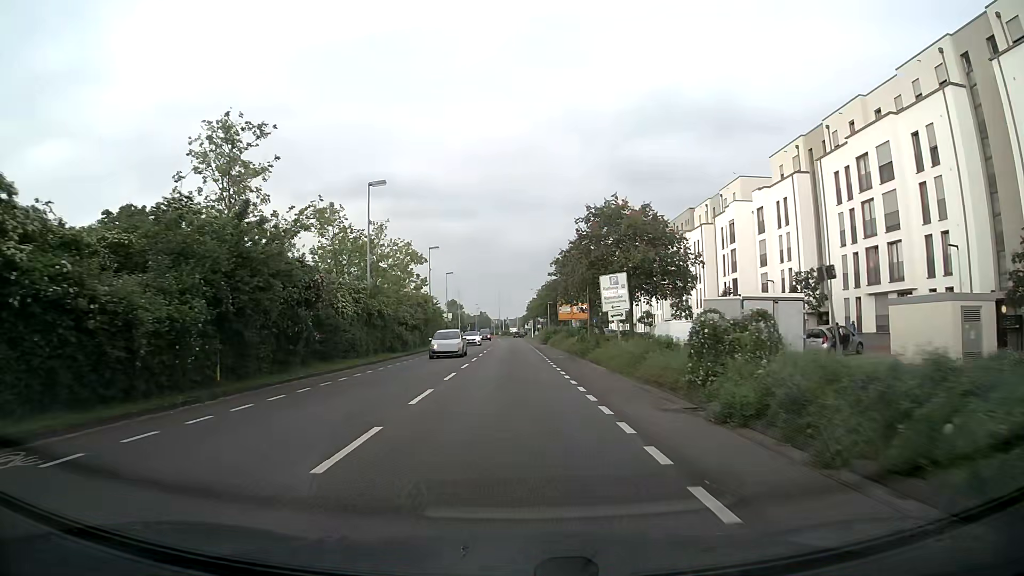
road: secondary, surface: asphalt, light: Day
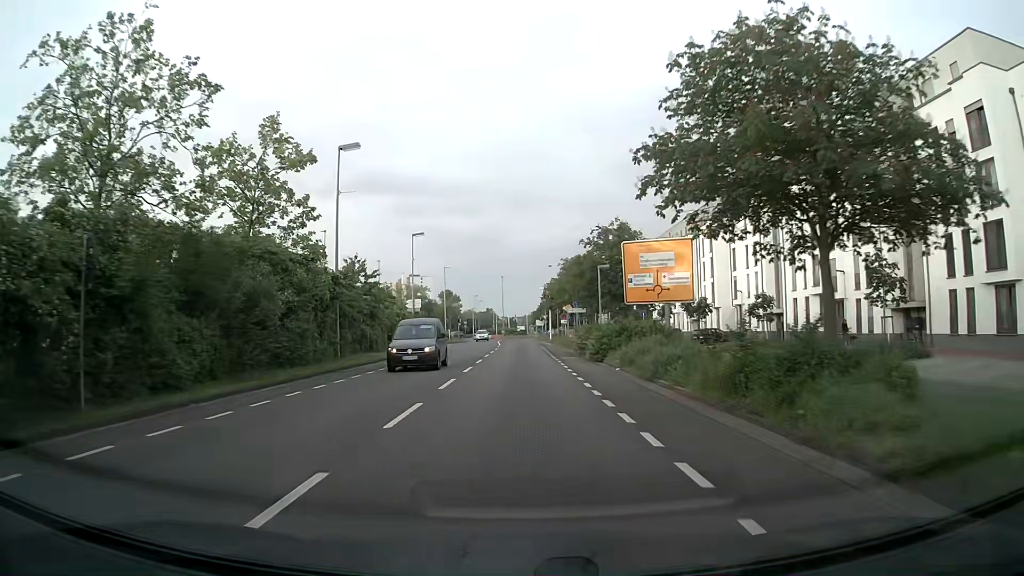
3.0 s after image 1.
(-0.4, +39.5) m; -1°
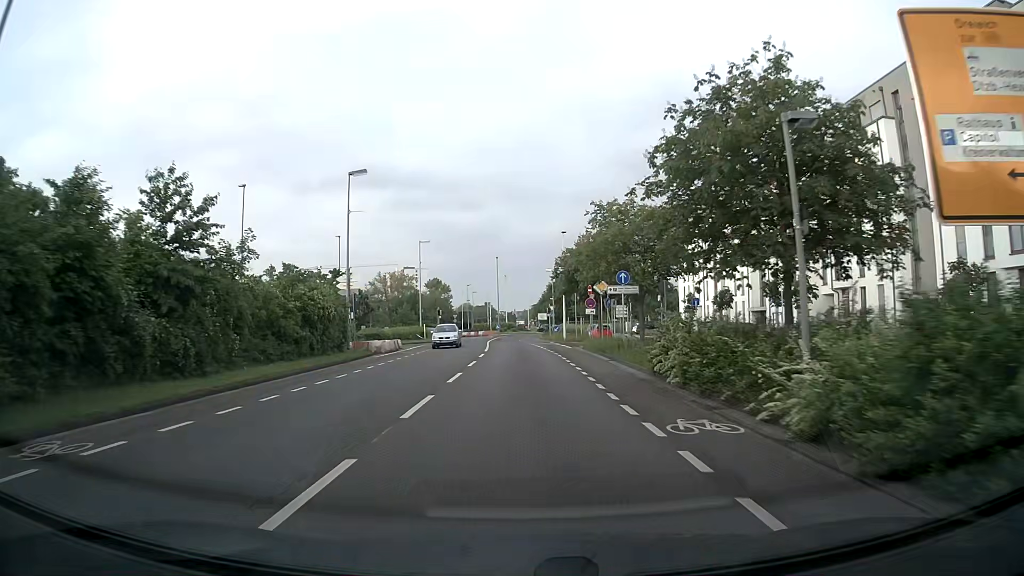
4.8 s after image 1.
(+0.1, +23.8) m; 0°
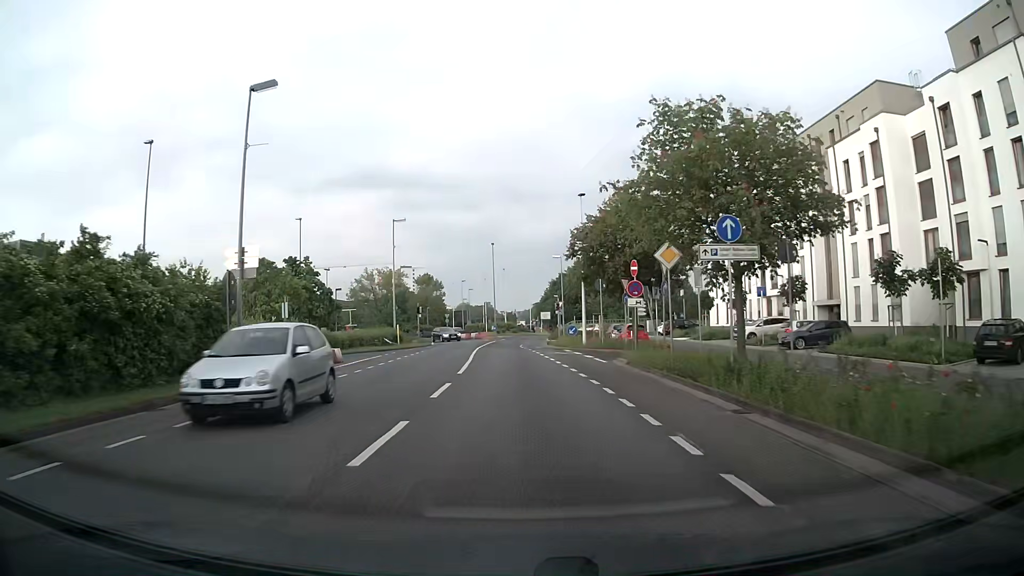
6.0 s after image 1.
(0.0, +15.2) m; 0°
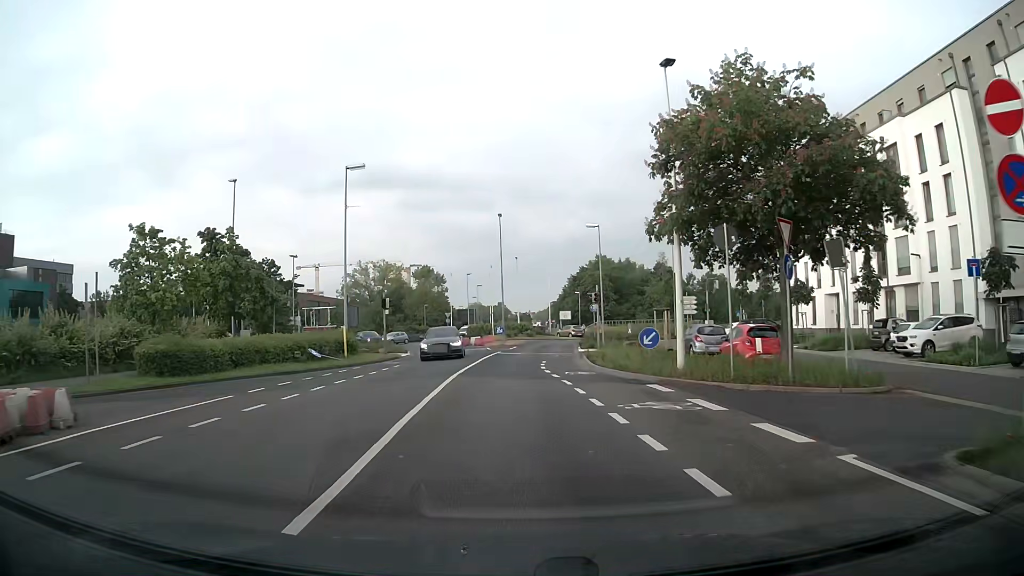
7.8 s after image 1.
(-0.1, +19.6) m; -1°
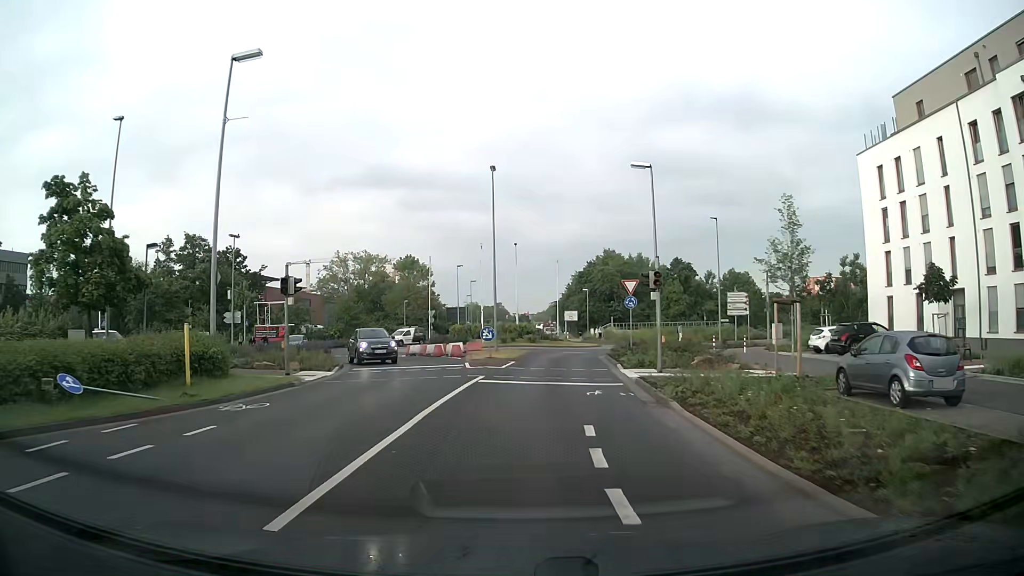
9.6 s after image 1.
(-0.1, +16.3) m; 0°
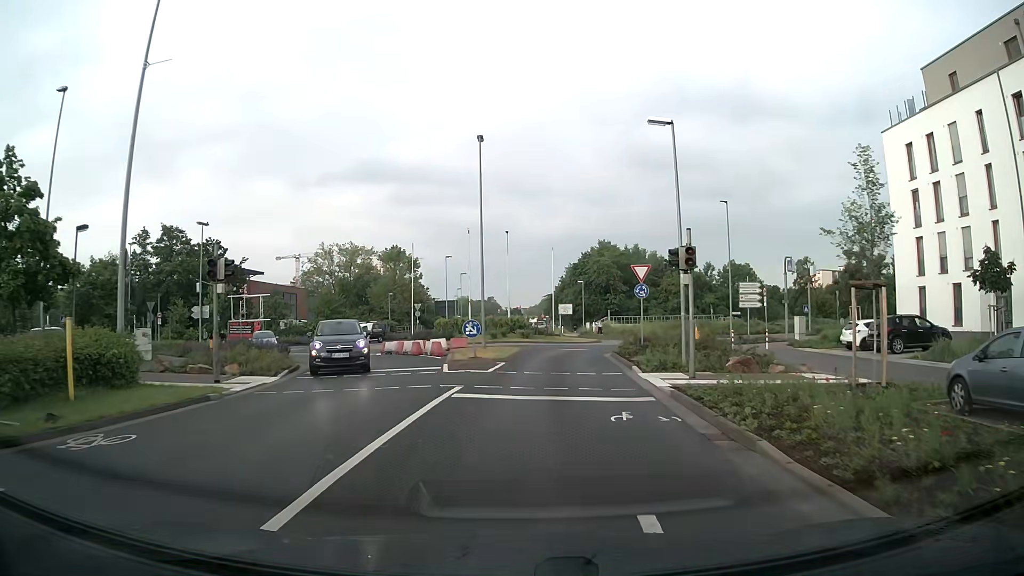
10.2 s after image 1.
(0.0, +4.9) m; +1°
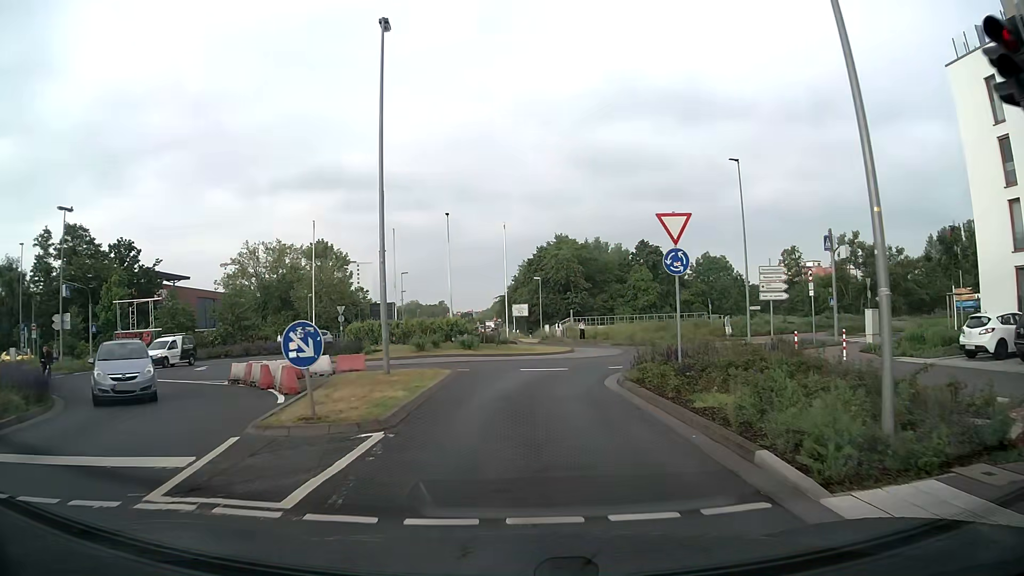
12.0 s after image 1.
(+0.5, +13.4) m; +4°
(0, +10) (+1, +20) (+5, +29) (+6, +39) (+2, +48) (-2, +57) (-3, +67) (-4, +77) (-5, +87) (-5, +97) m
